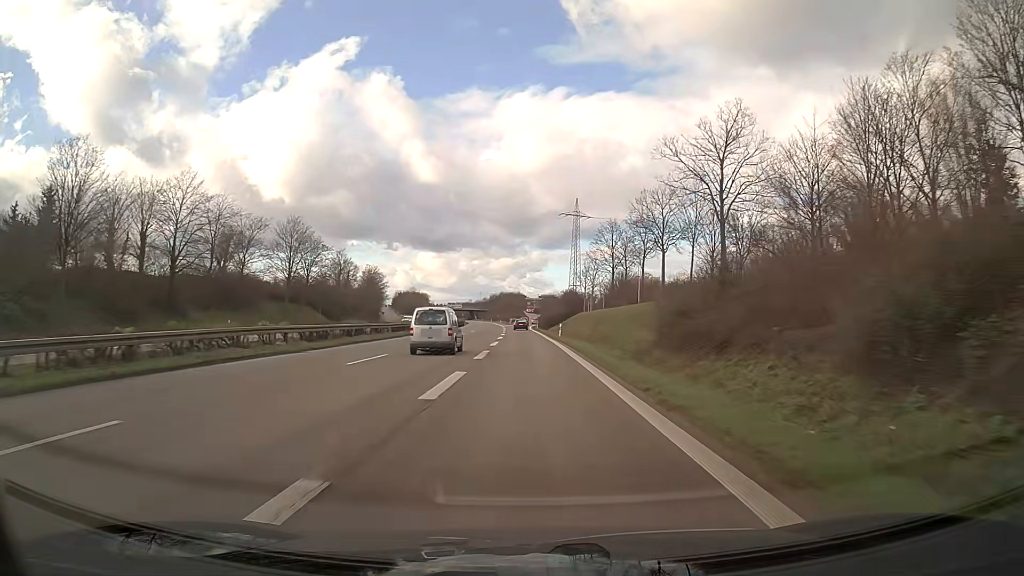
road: trunk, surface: asphalt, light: Day
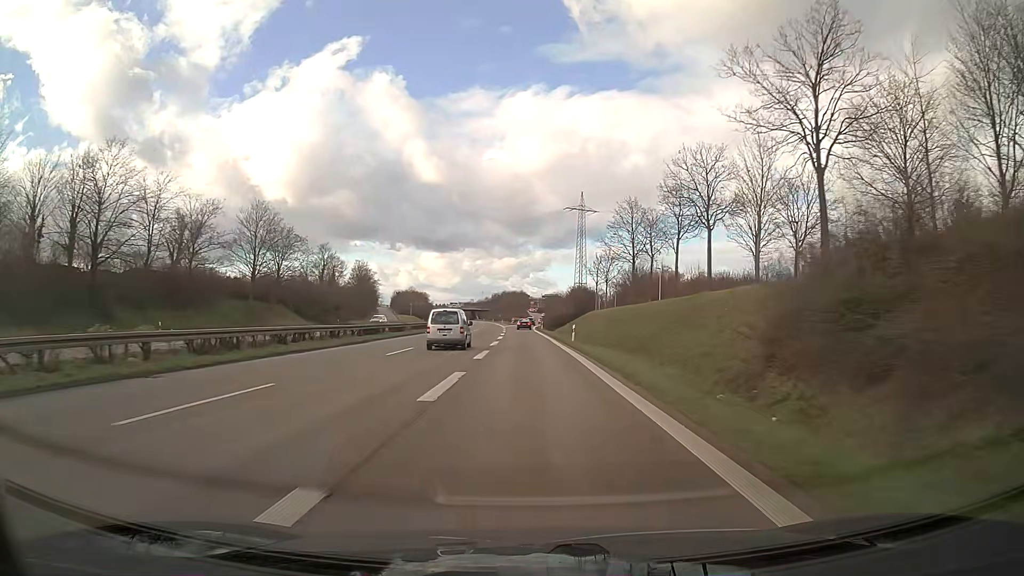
(0.0, +12.3) m; 0°
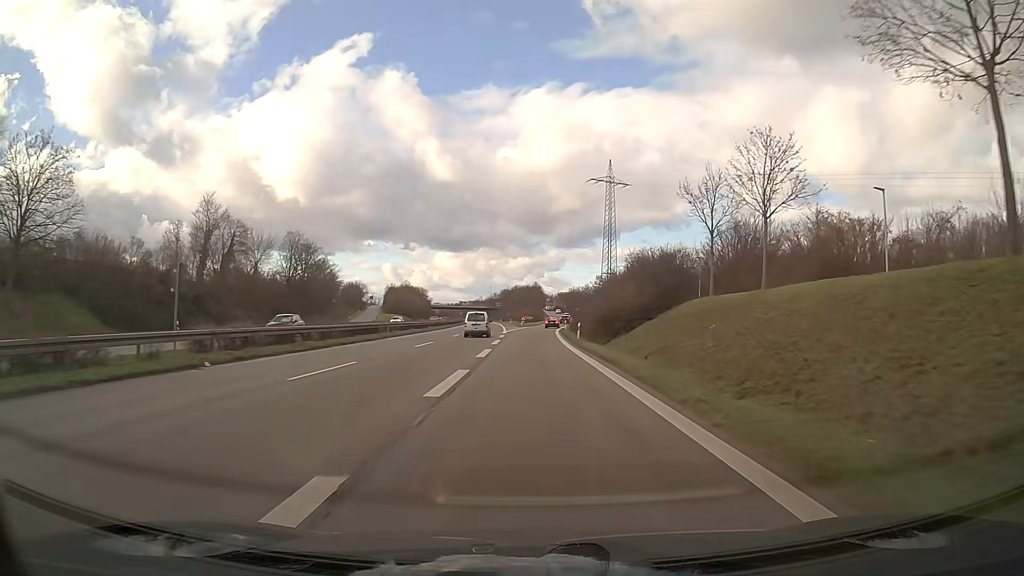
(-0.5, +48.0) m; -1°
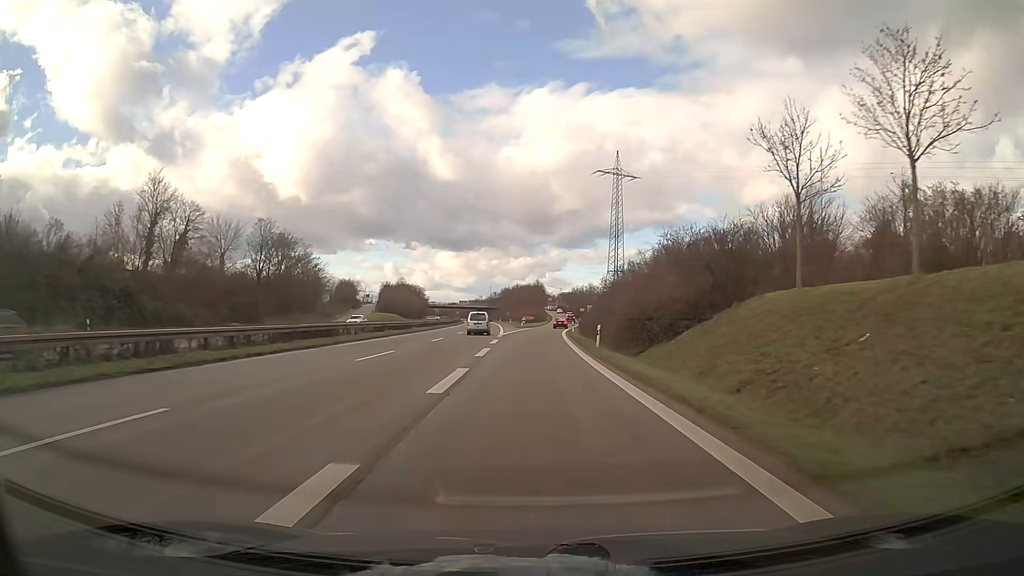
(0.0, +11.5) m; 0°
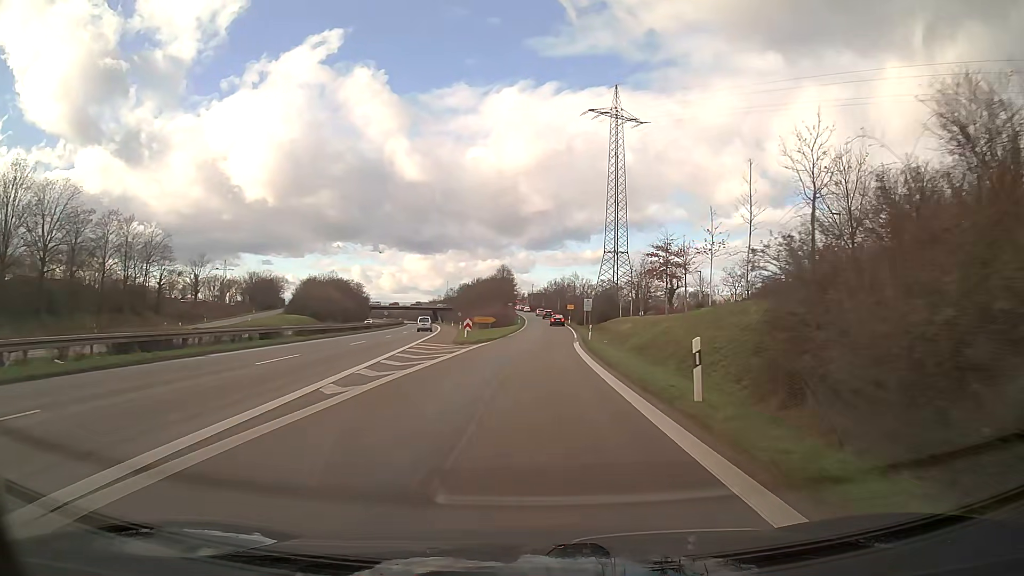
(+1.0, +54.4) m; +3°
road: trunk_link
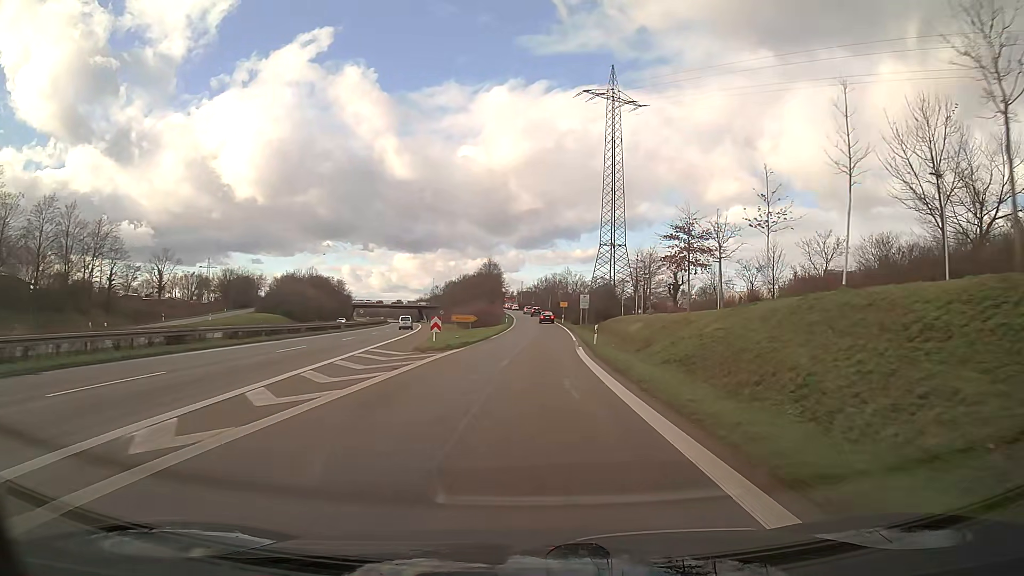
(+0.1, +10.2) m; +1°
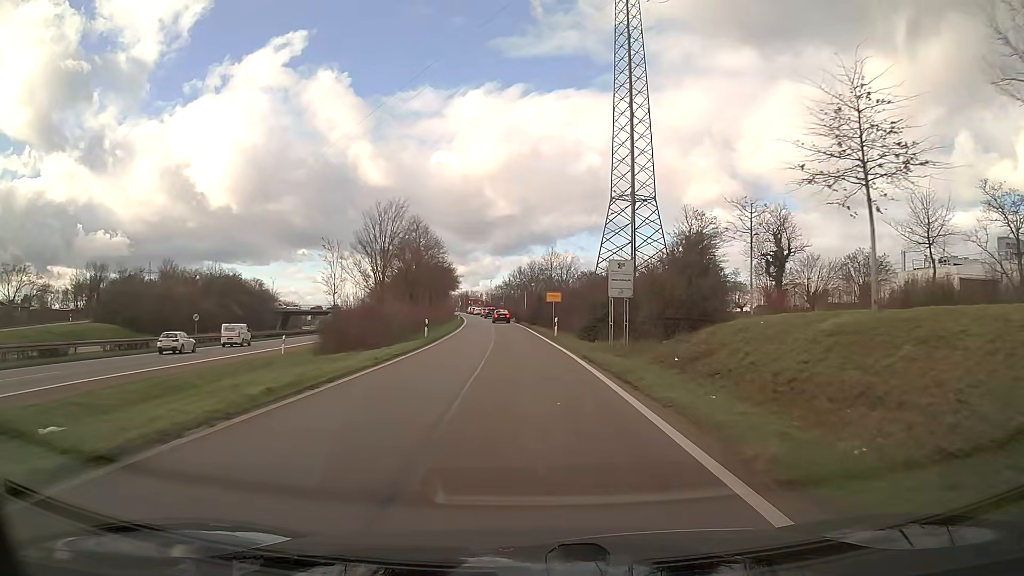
(+1.1, +47.9) m; +2°
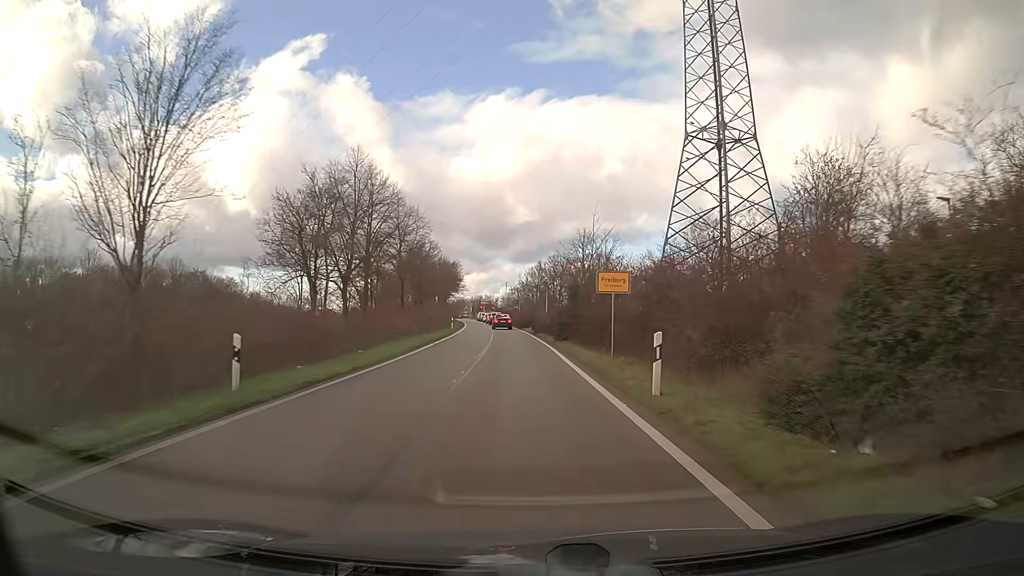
(-0.4, +25.8) m; -2°
